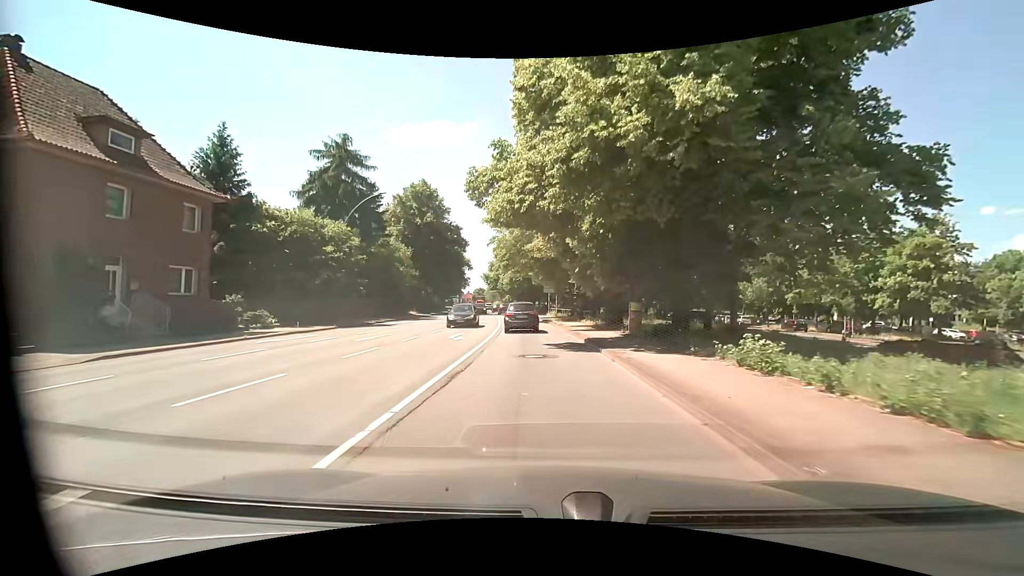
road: primary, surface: asphalt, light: Day
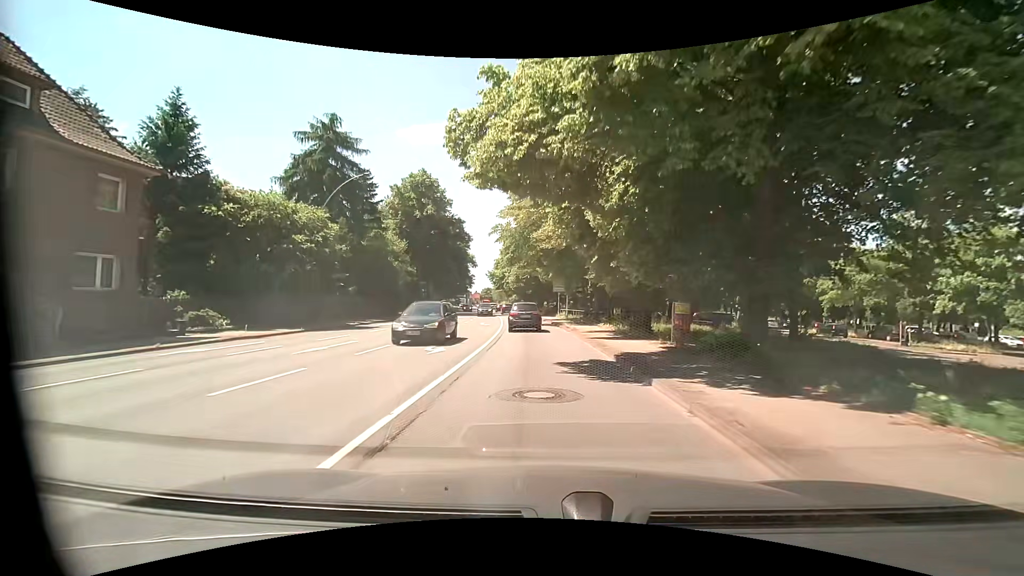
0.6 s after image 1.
(-0.1, +5.6) m; -1°
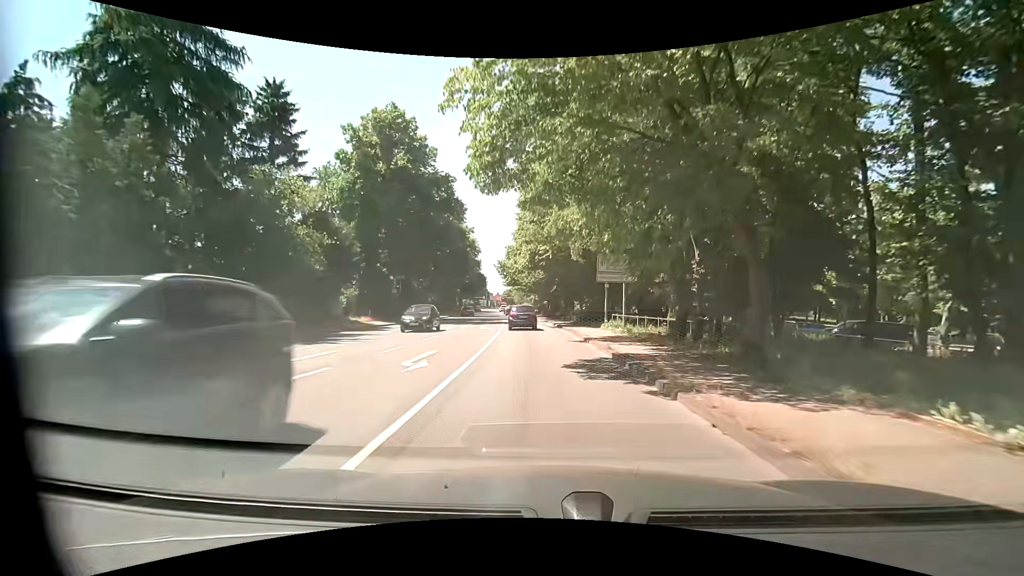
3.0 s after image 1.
(-0.6, +24.0) m; -3°
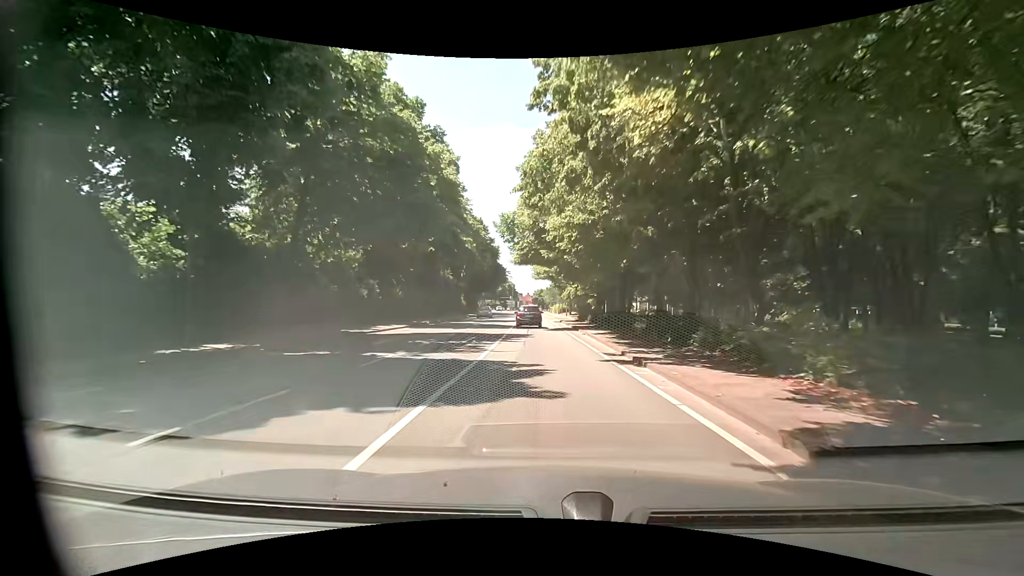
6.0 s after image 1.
(-1.4, +33.4) m; -5°
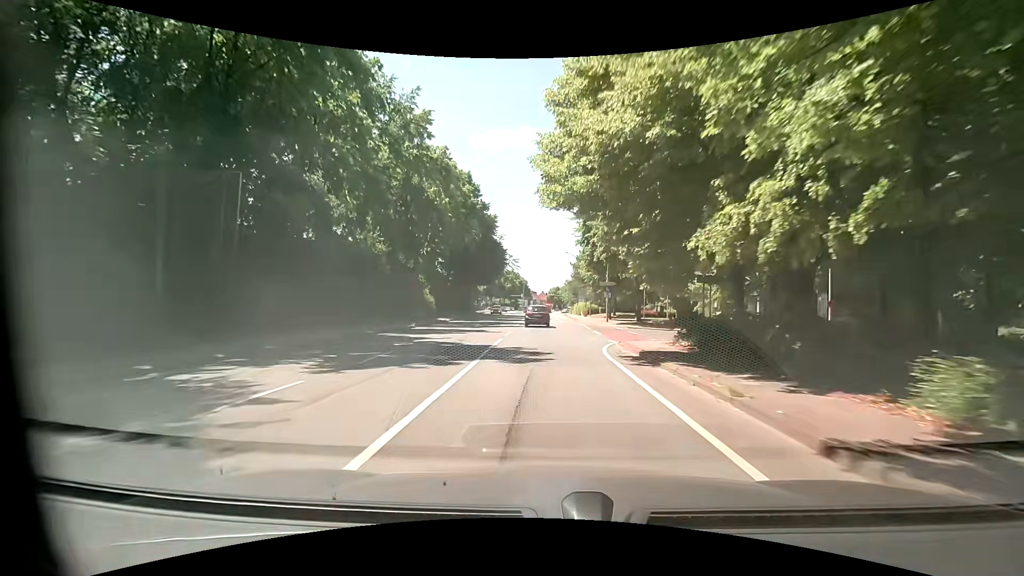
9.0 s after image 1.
(-0.3, +35.2) m; 0°
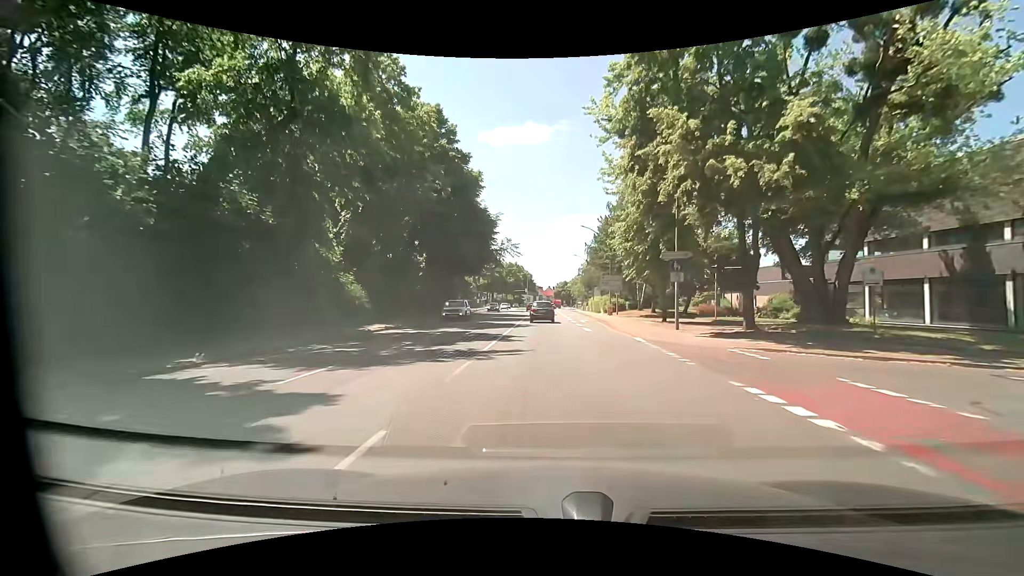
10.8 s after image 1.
(-0.3, +21.6) m; -1°
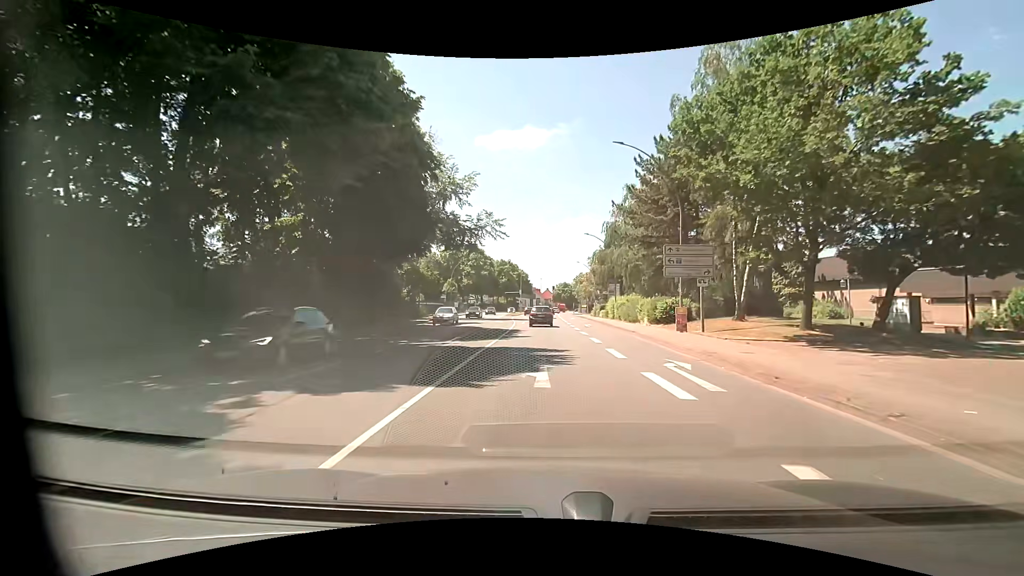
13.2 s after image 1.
(-0.2, +29.0) m; 0°
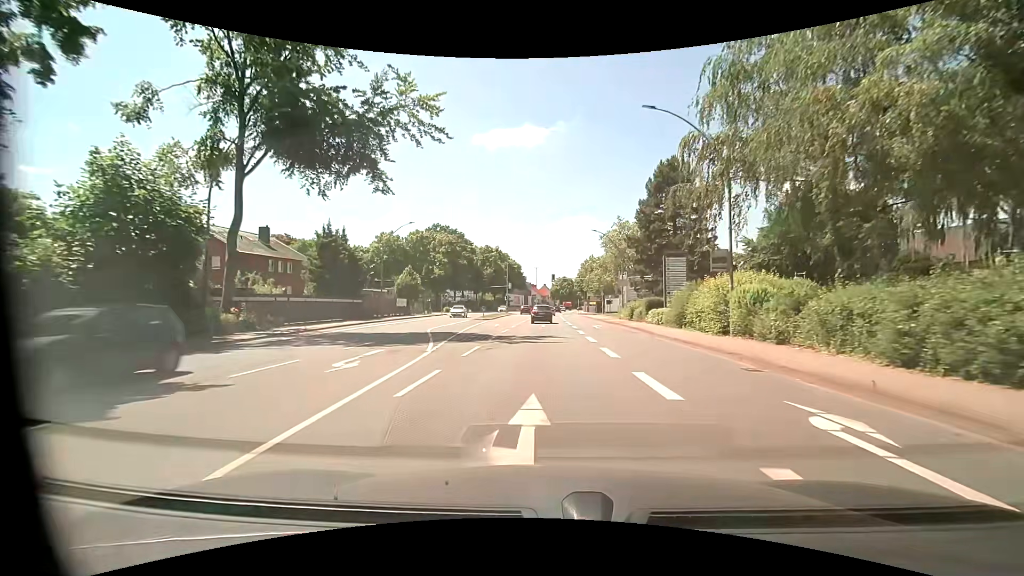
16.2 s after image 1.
(0.0, +36.0) m; +1°
(0, +10) (0, +20) (0, +30) (-1, +40) (-1, +50) (-1, +60) (-1, +70) (-1, +80) (0, +90) (0, +100) m
